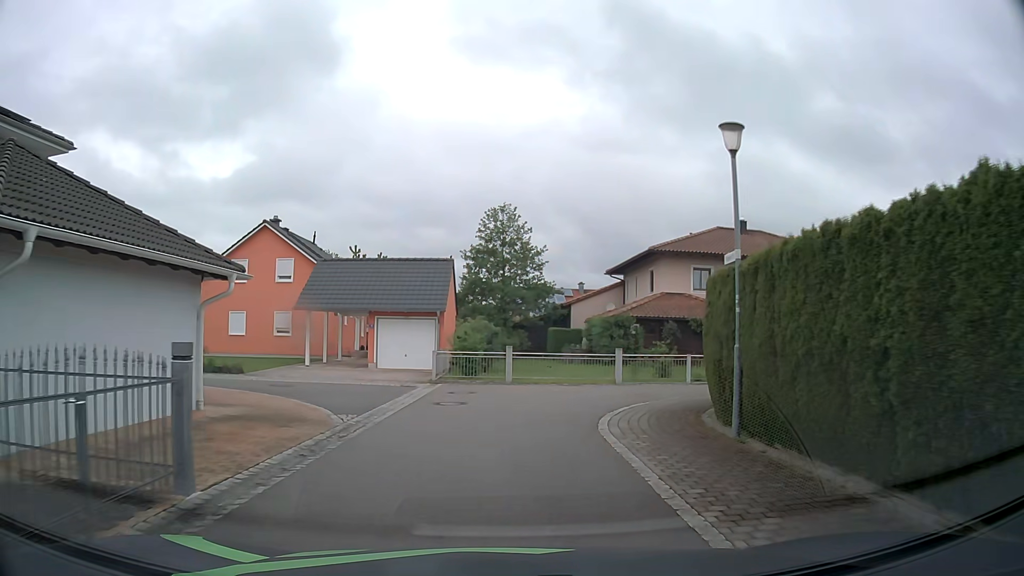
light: Day
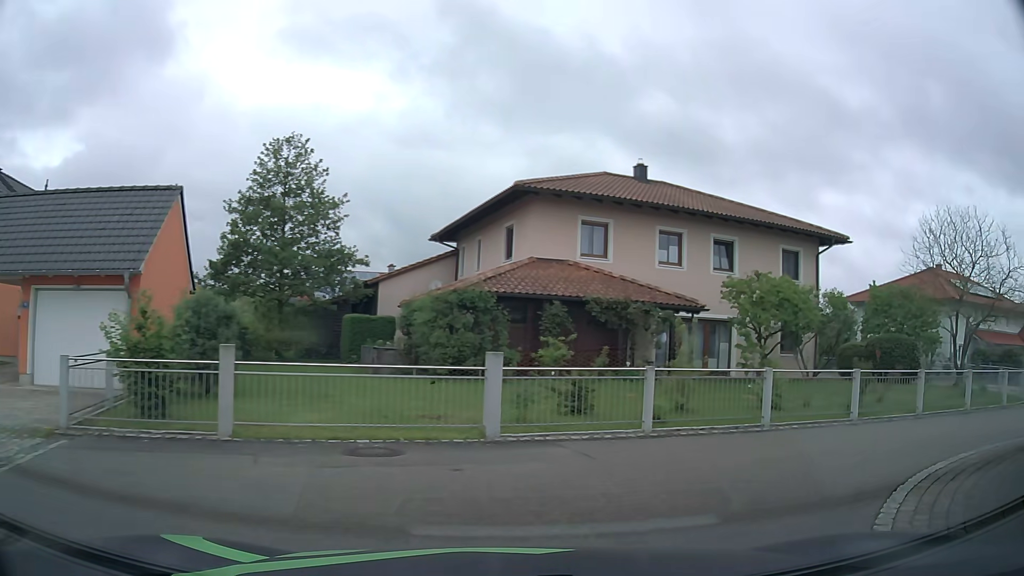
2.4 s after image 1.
(+0.7, +13.9) m; +16°
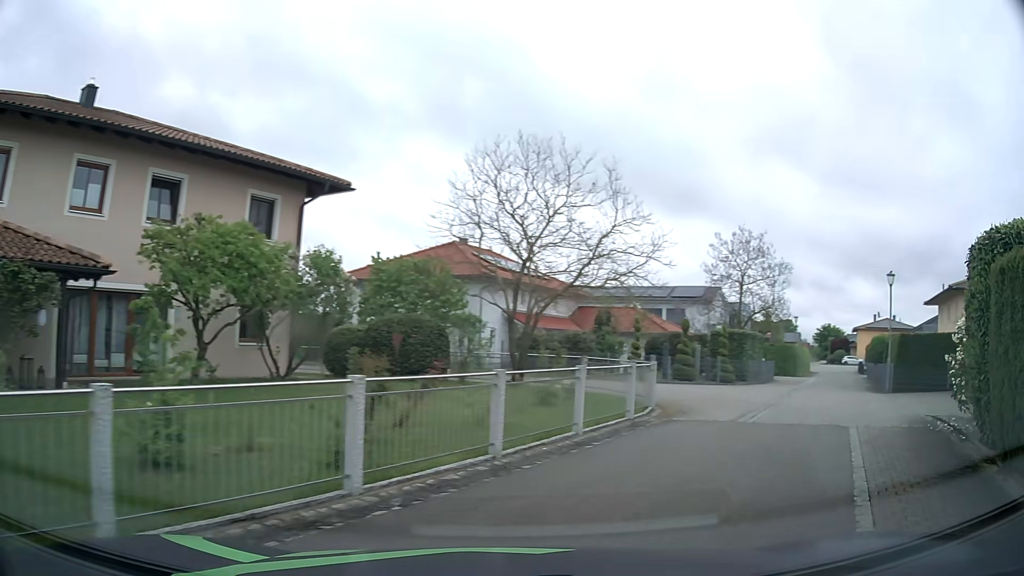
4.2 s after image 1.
(+2.8, +7.6) m; +42°
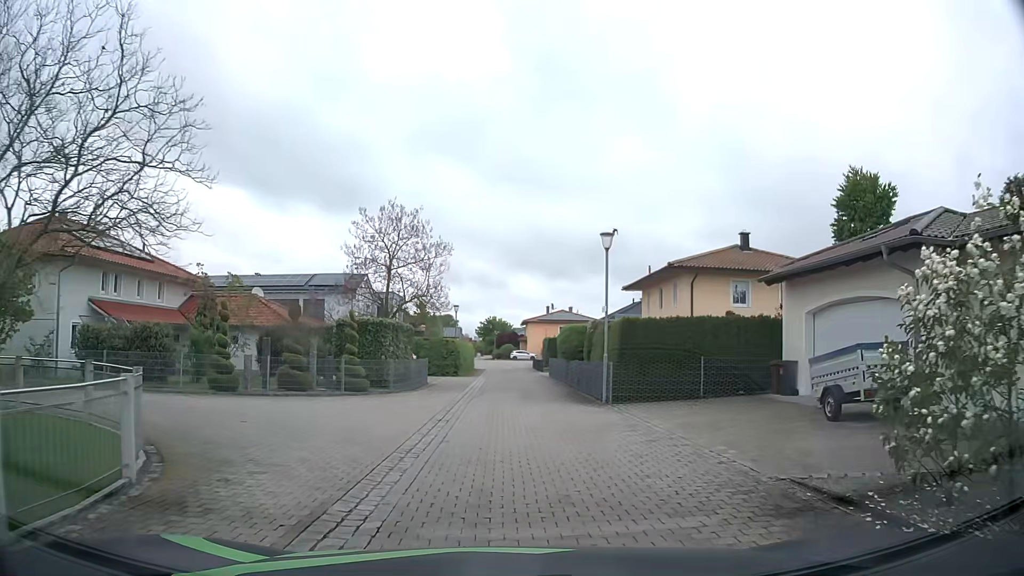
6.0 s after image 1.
(+3.0, +8.4) m; +31°
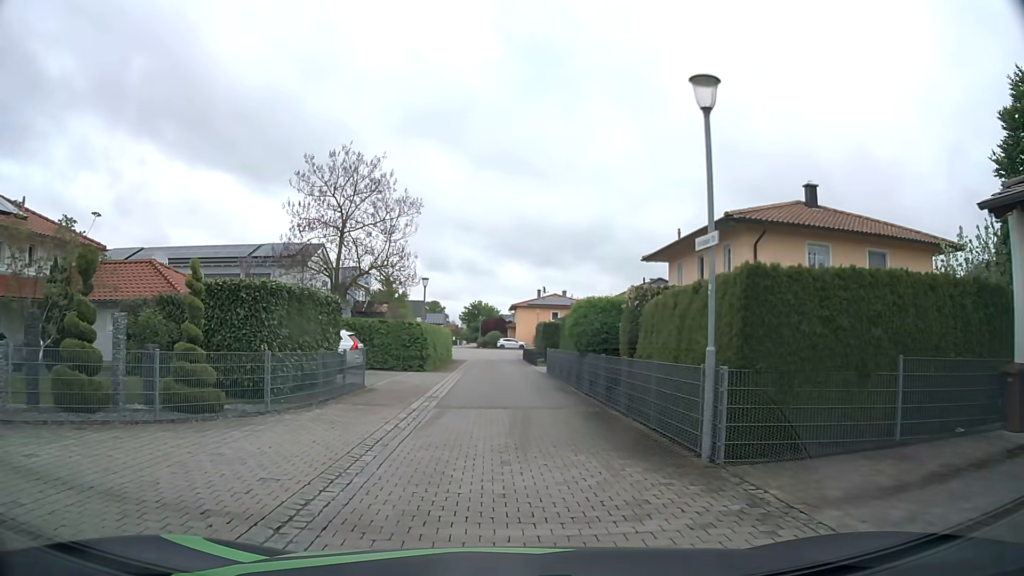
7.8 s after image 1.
(+0.1, +10.7) m; +1°
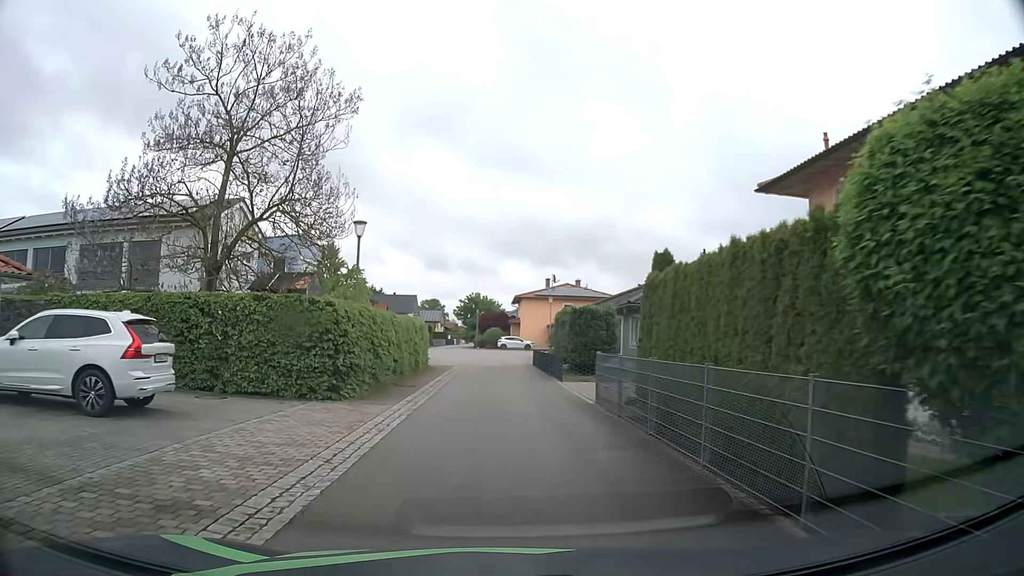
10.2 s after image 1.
(-0.1, +16.3) m; -1°
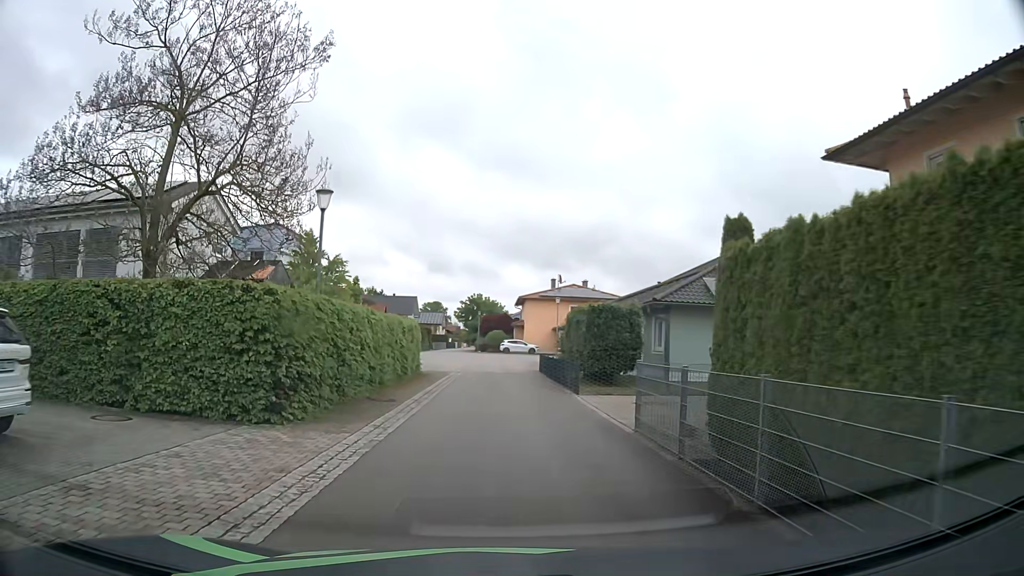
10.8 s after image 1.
(0.0, +4.2) m; 0°
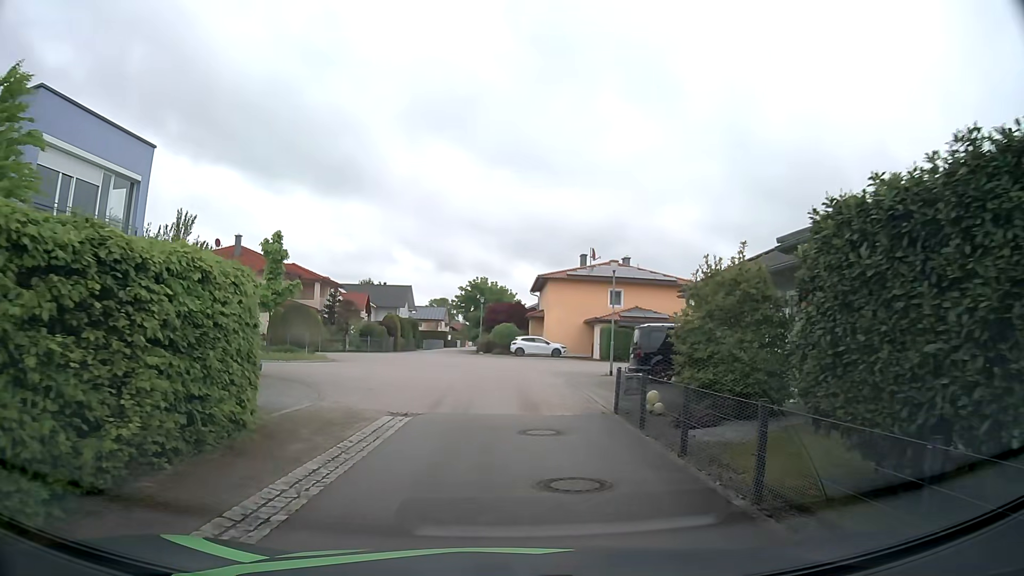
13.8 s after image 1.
(-0.1, +20.9) m; -1°
(0, +10) (0, +20) (-1, +30) (-8, +37) (-17, +39) (-27, +37) (-36, +32) (-45, +30) (-55, +30) (-65, +30) m
